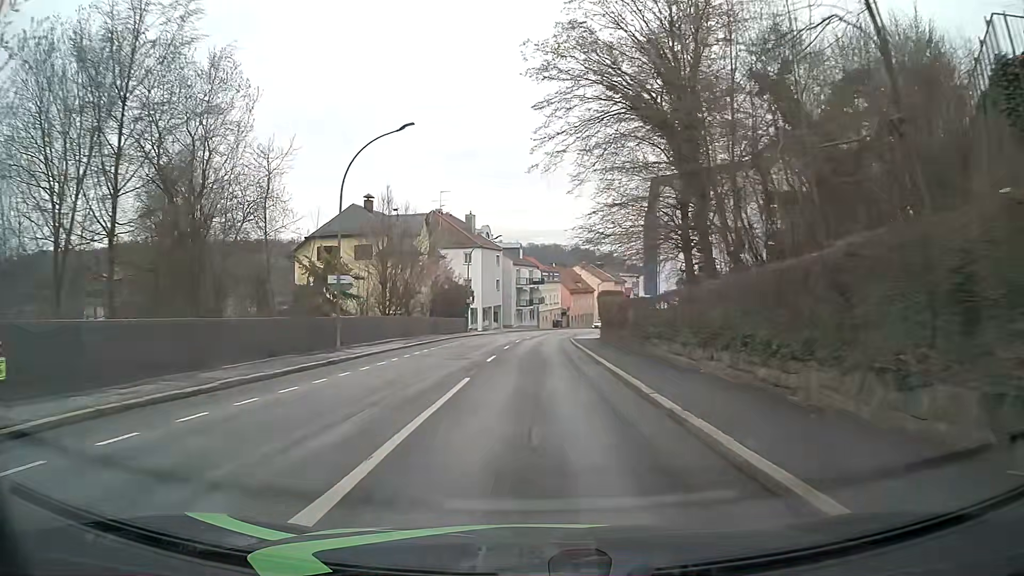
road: tertiary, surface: asphalt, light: Day
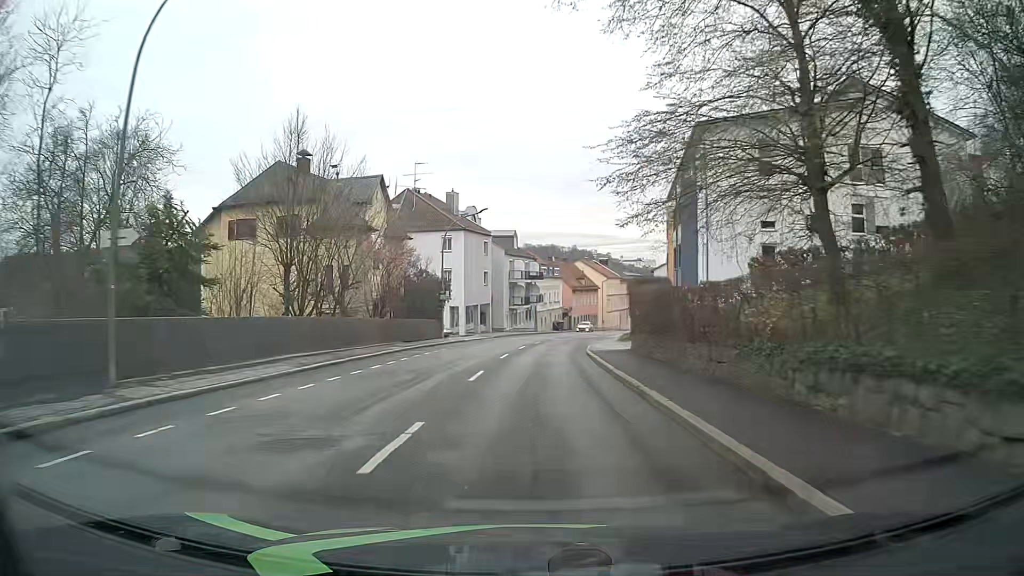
(+0.2, +15.2) m; +1°
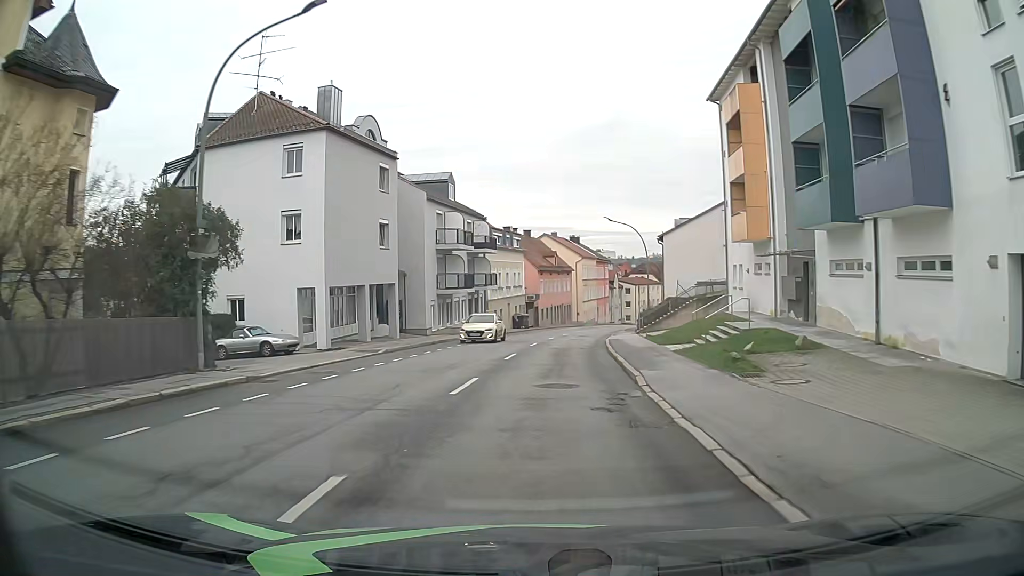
(+0.6, +30.2) m; +3°
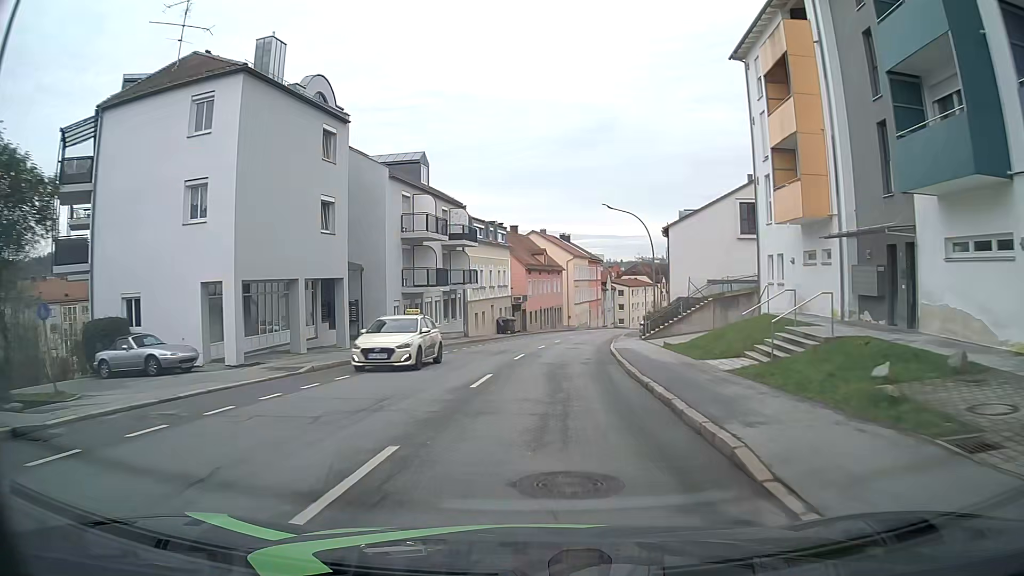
(+0.1, +7.5) m; +1°
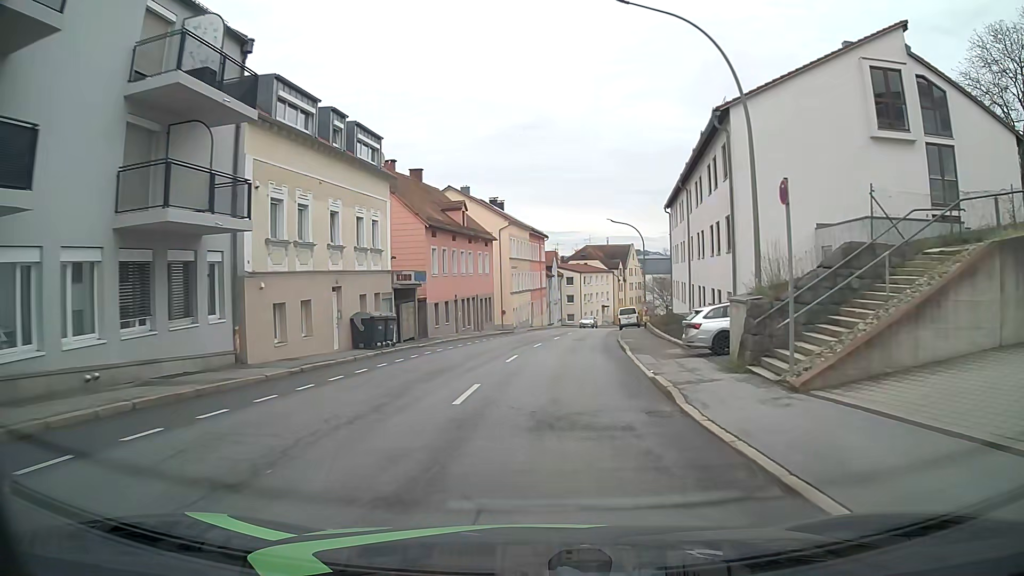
(+1.2, +29.9) m; +5°
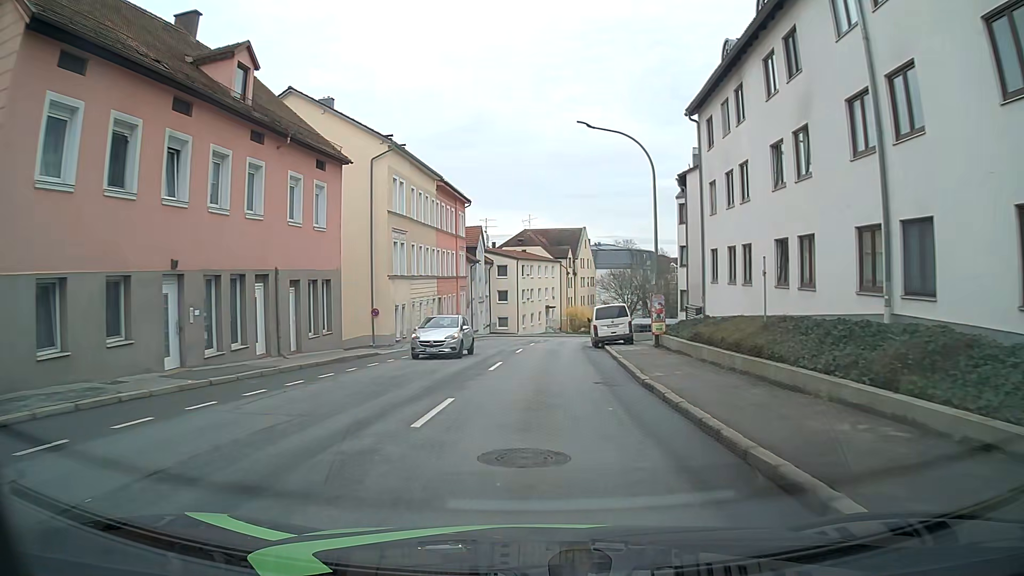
(+1.7, +28.8) m; +7°
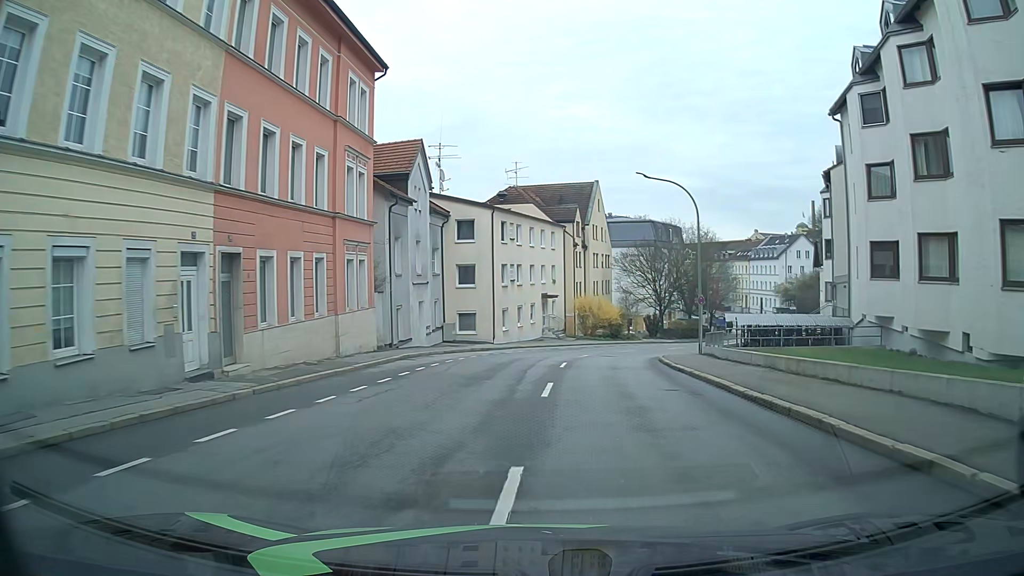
(-0.1, +32.0) m; 0°
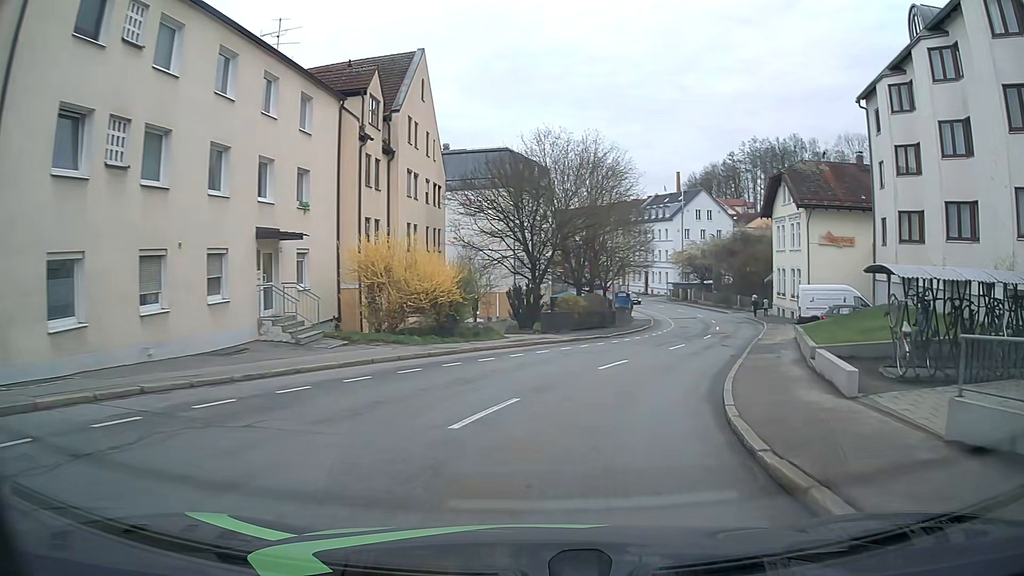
(+3.5, +31.1) m; +12°
(+1, +10) (+4, +19) (+8, +29) (+12, +38) (+15, +47) (+17, +57) (+18, +67) (+19, +77) (+18, +87) (+16, +97) m
